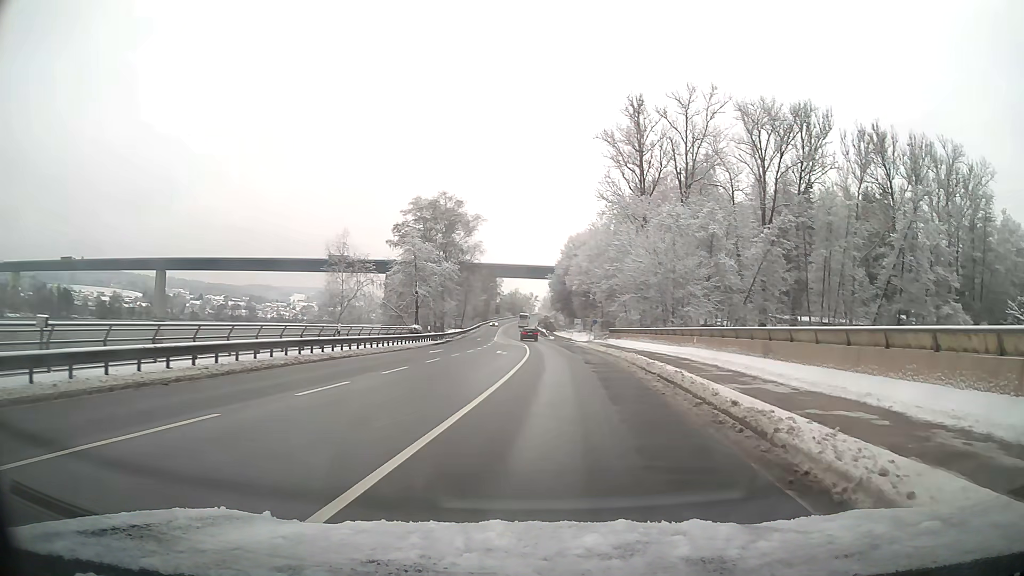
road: primary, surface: asphalt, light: Day
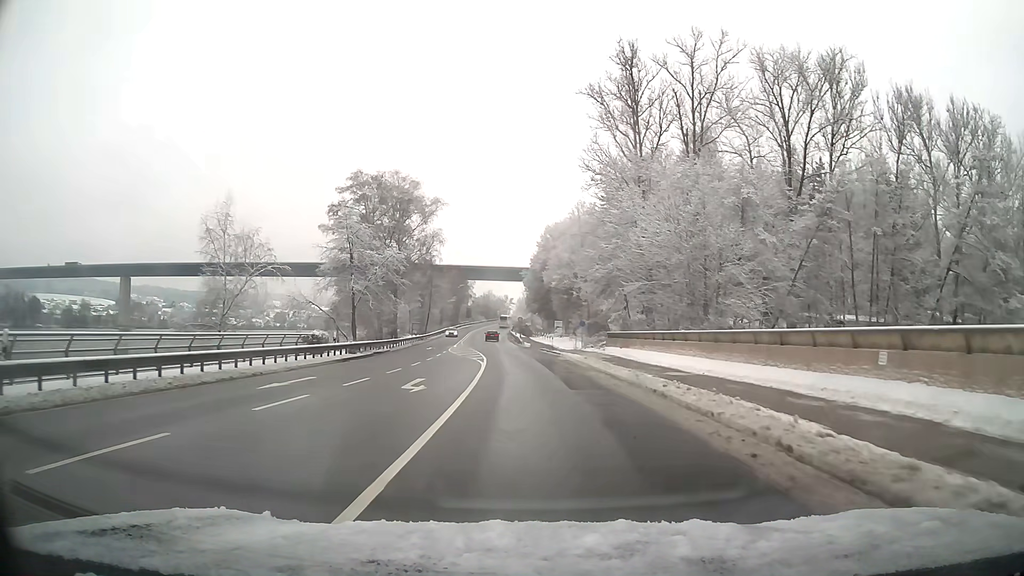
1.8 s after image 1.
(+0.2, +19.8) m; +1°
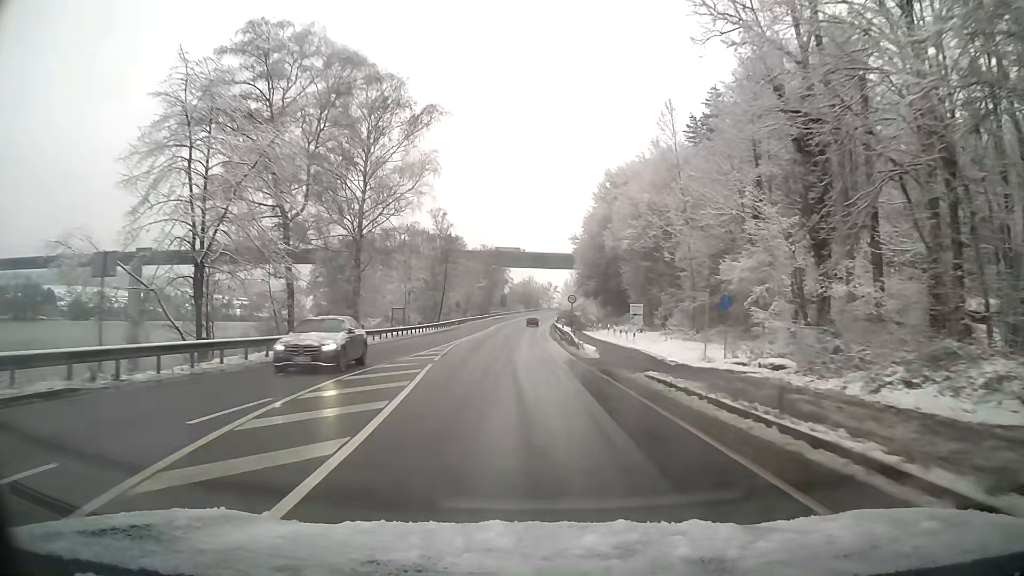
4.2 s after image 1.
(-1.4, +39.7) m; -4°
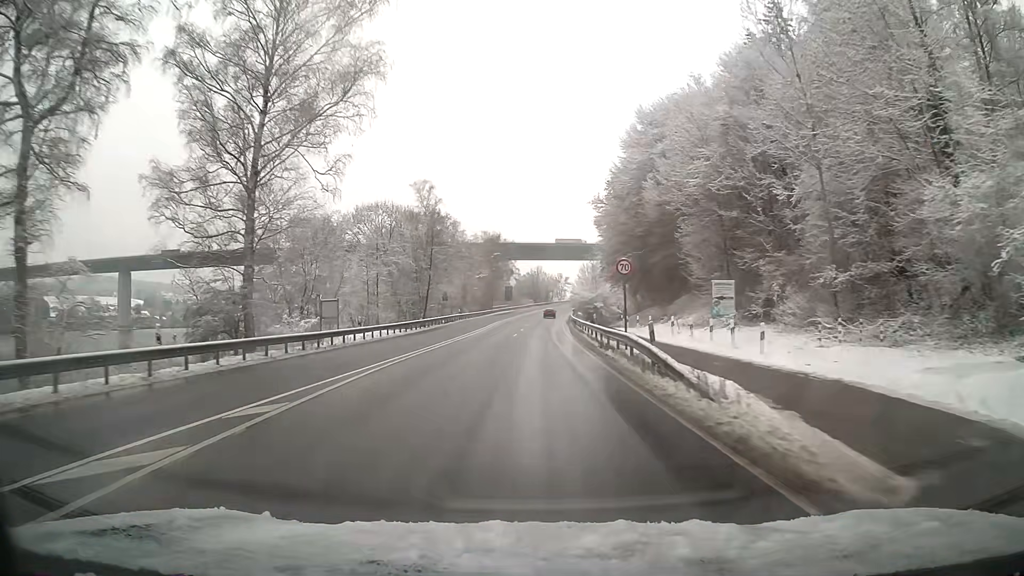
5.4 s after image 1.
(-0.1, +22.9) m; 0°
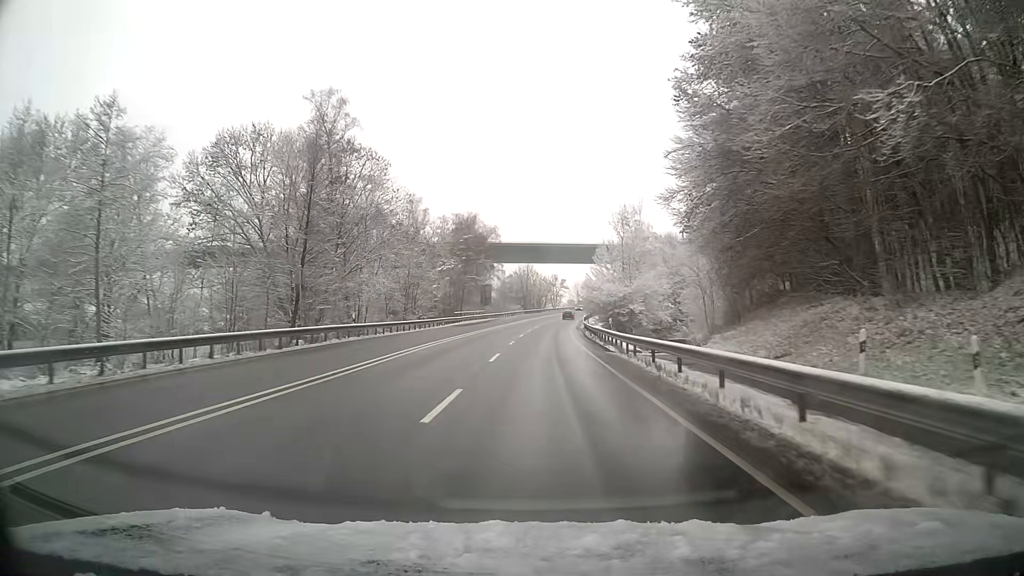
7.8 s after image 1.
(+0.2, +43.9) m; +1°
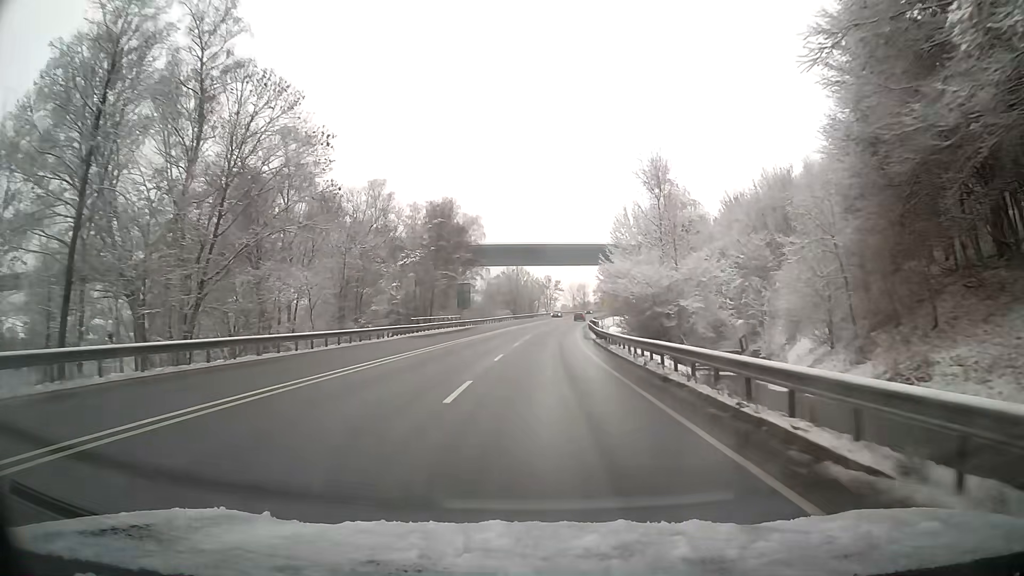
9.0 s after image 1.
(+0.1, +21.7) m; +1°
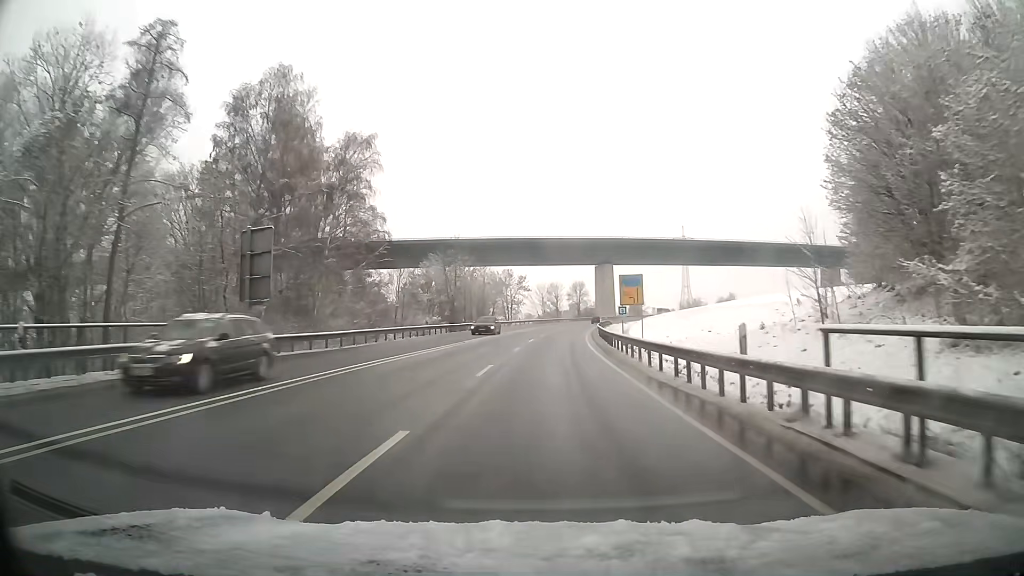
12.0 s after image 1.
(+1.3, +55.0) m; +3°
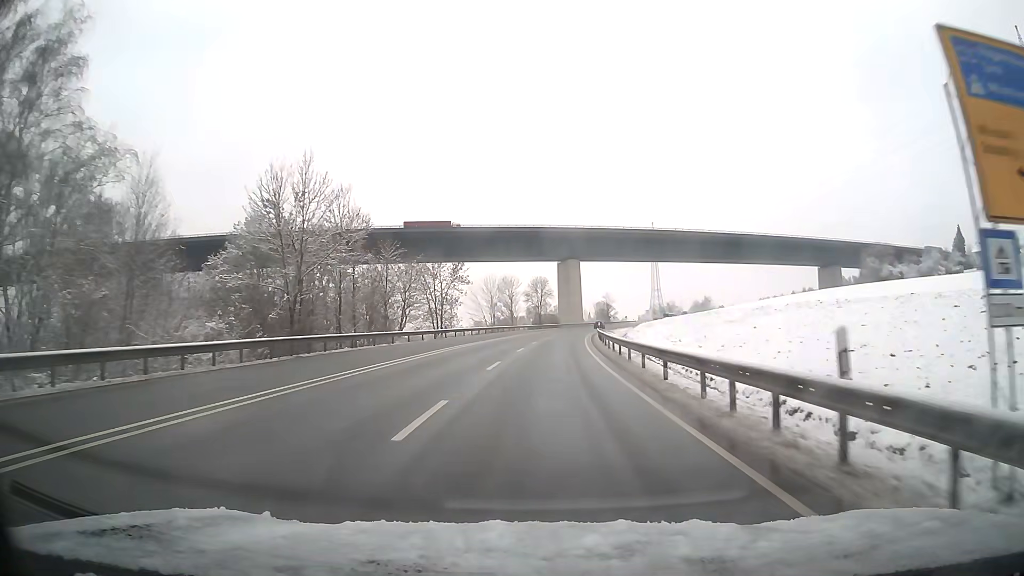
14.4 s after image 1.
(+1.5, +44.8) m; +4°
